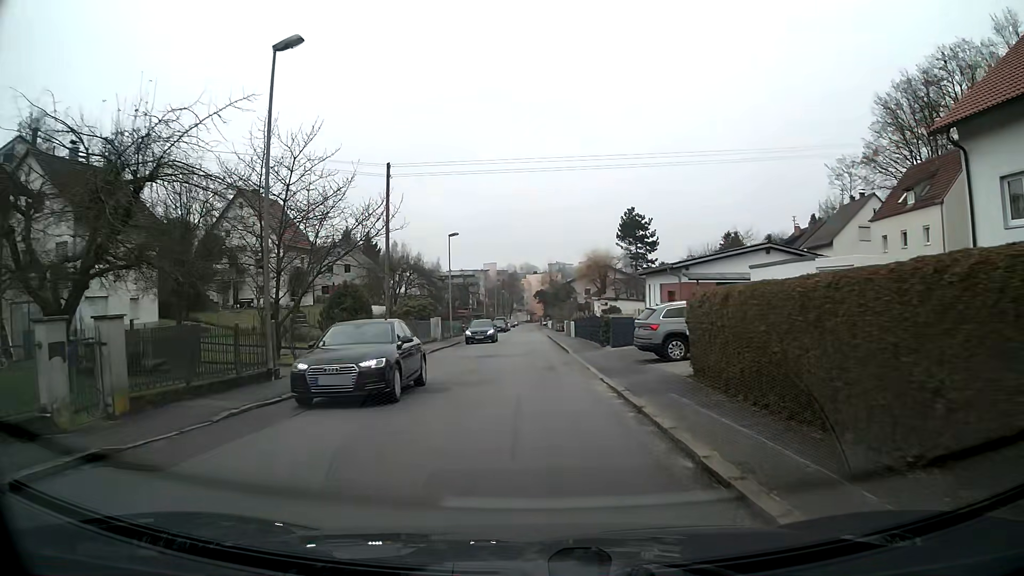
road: residential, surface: asphalt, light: Day
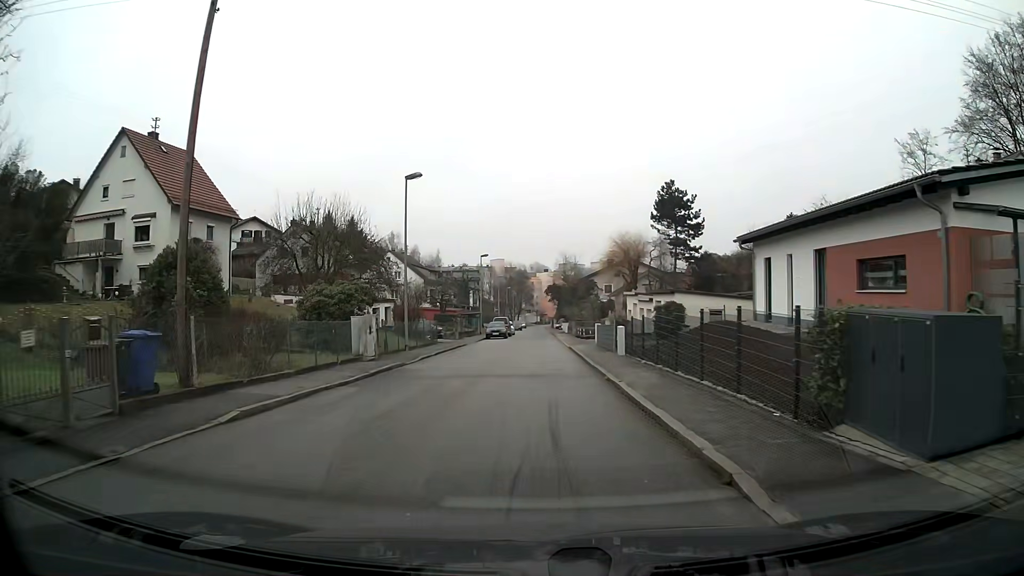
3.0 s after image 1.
(-0.2, +21.6) m; -1°
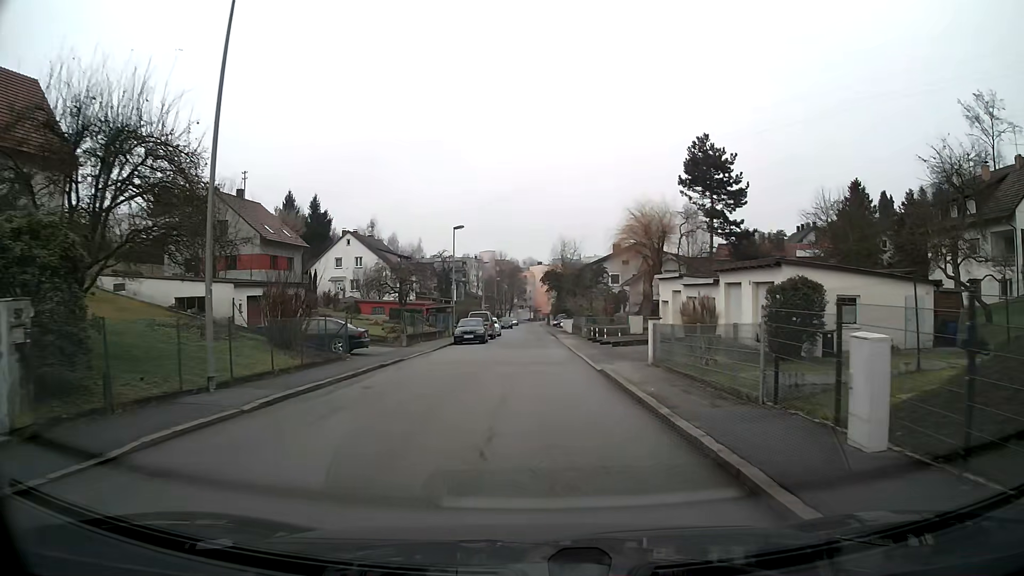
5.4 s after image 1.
(+0.1, +18.9) m; +1°
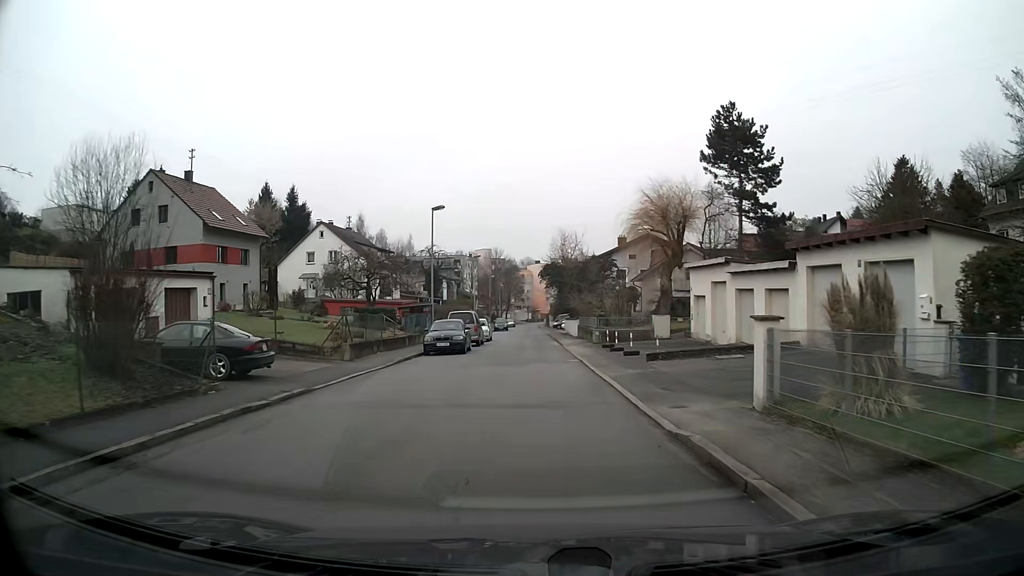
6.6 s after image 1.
(0.0, +9.5) m; 0°
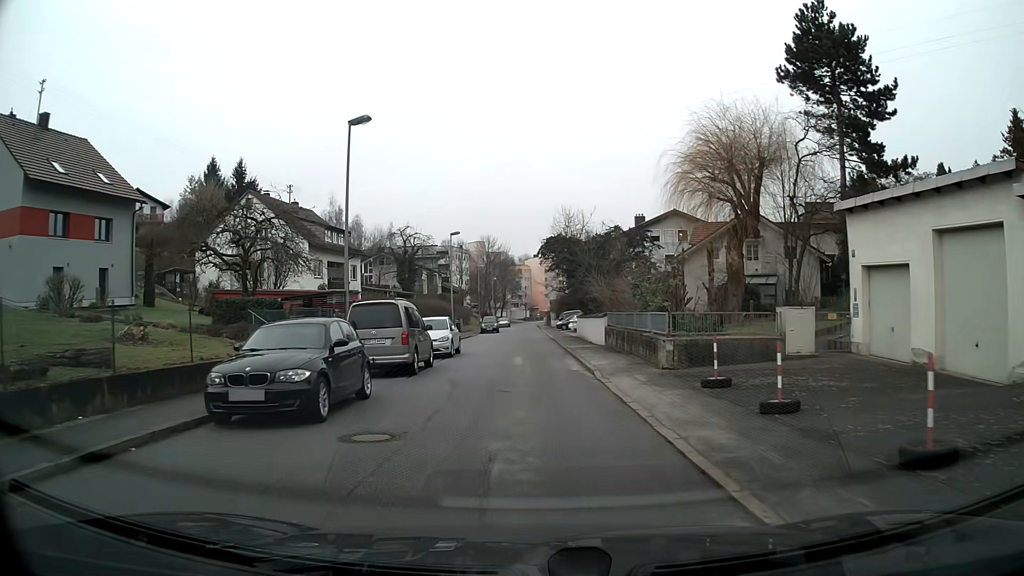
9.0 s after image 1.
(0.0, +18.4) m; 0°
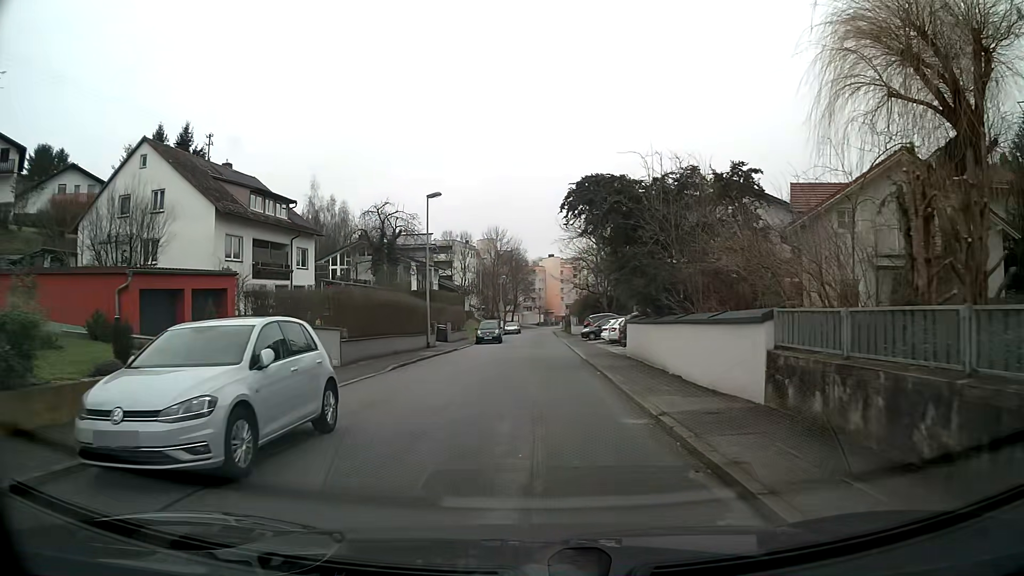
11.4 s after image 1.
(-0.2, +18.1) m; -1°
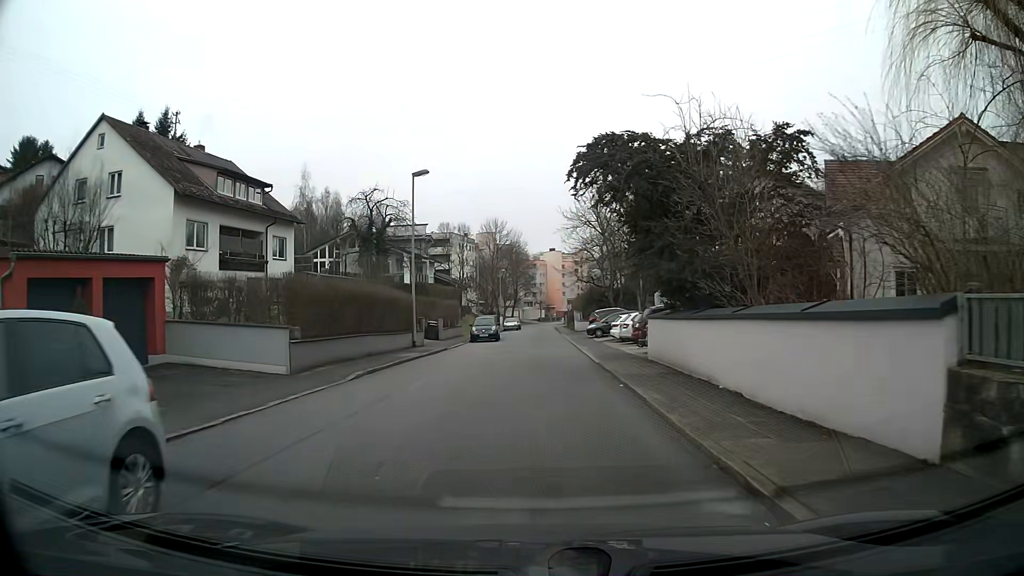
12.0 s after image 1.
(0.0, +4.5) m; 0°
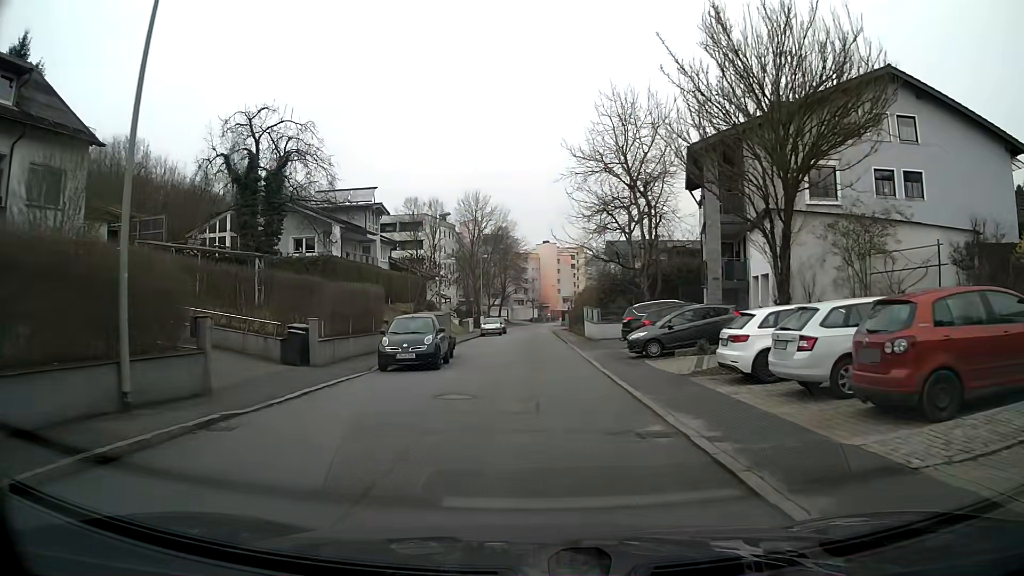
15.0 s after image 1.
(-0.1, +22.4) m; 0°
(0, +10) (0, +20) (0, +30) (+1, +40) (+1, +50) (+1, +60) (+1, +70) (+1, +80) (+2, +90) (+2, +100) m
